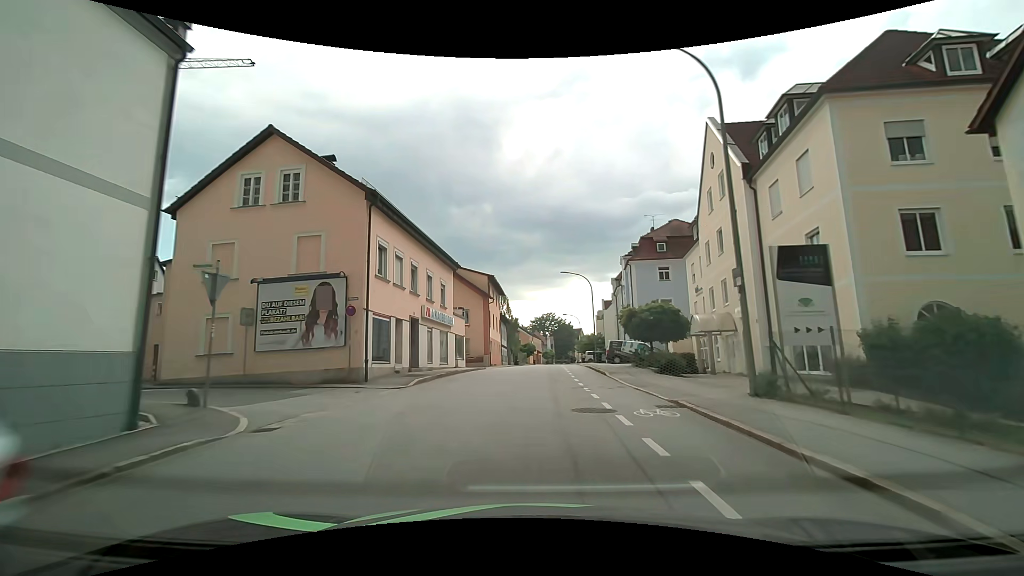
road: tertiary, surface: asphalt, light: Day
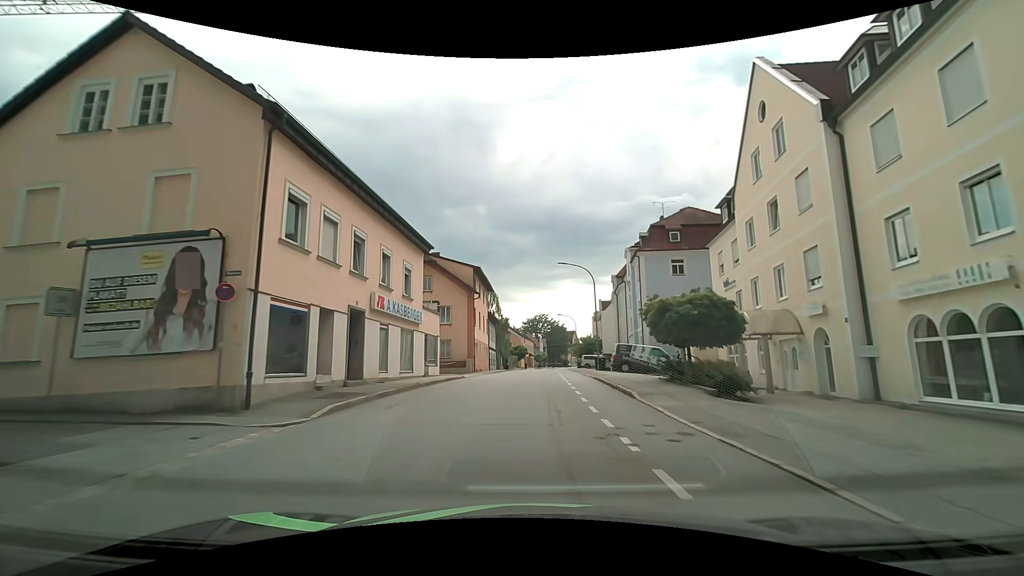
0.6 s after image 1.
(0.0, +7.2) m; +1°
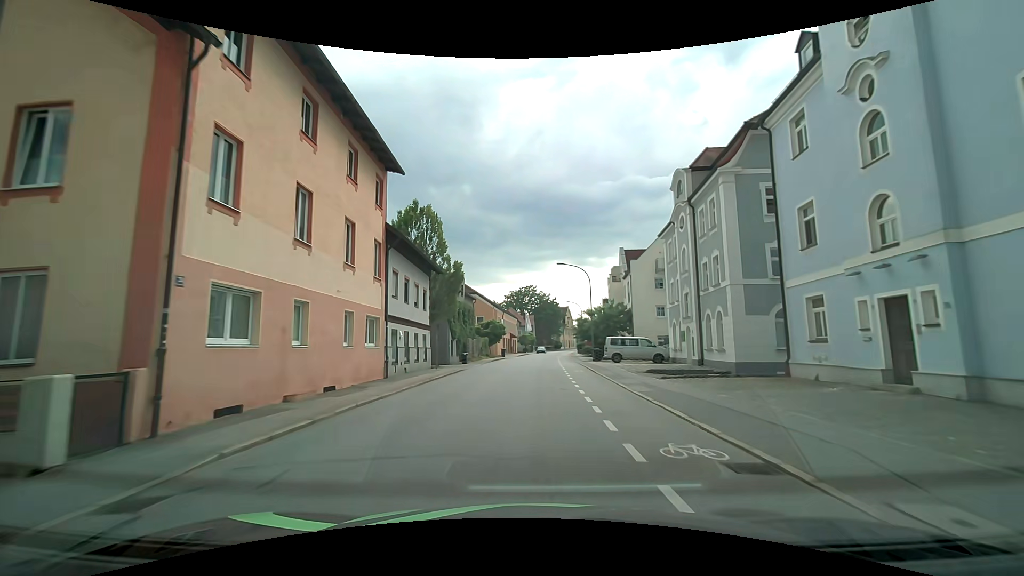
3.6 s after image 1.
(+1.0, +37.2) m; +1°
(0, +10) (0, +20) (0, +30) (+1, +40) (+1, +50) (+2, +60) (+3, +70) (+4, +80) (+5, +90) (+6, +100) m
